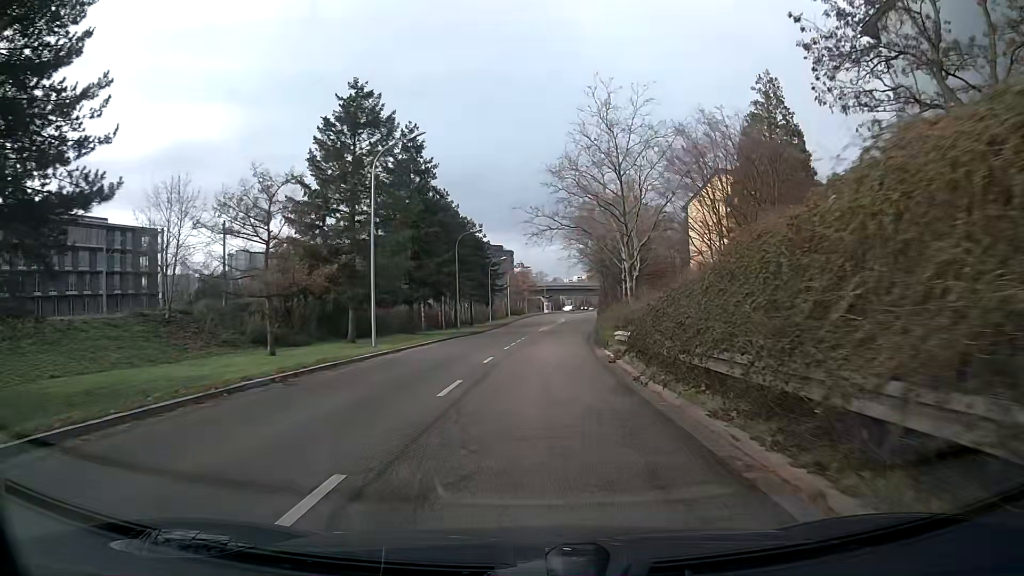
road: tertiary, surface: asphalt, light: Day
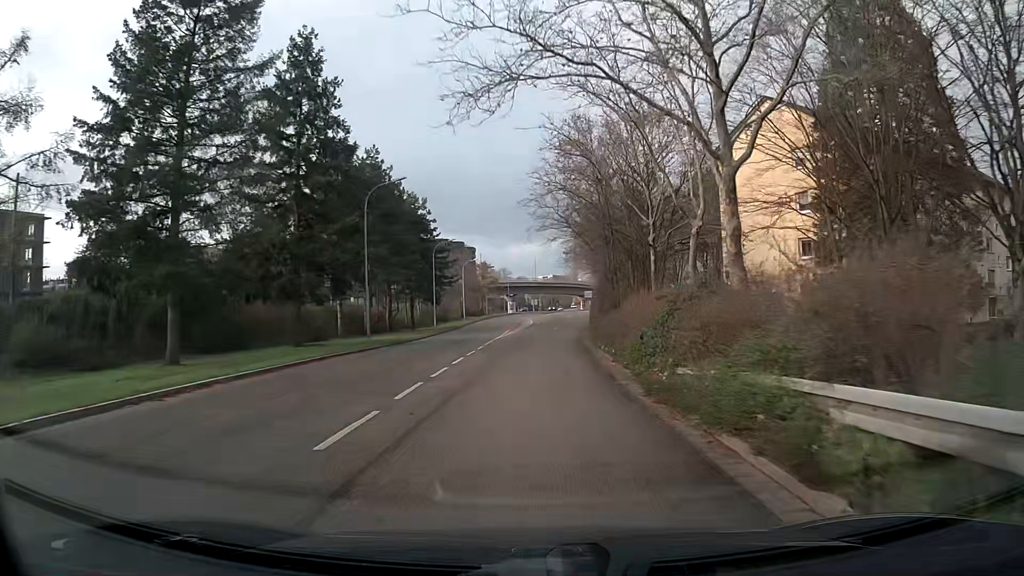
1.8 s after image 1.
(+0.5, +22.8) m; +3°
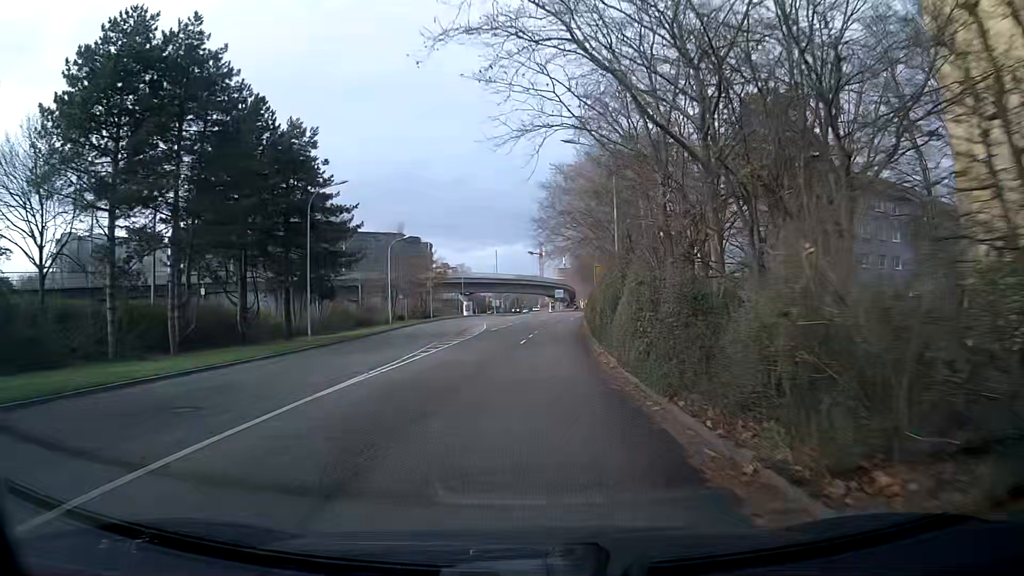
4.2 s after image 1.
(+0.8, +30.5) m; +3°
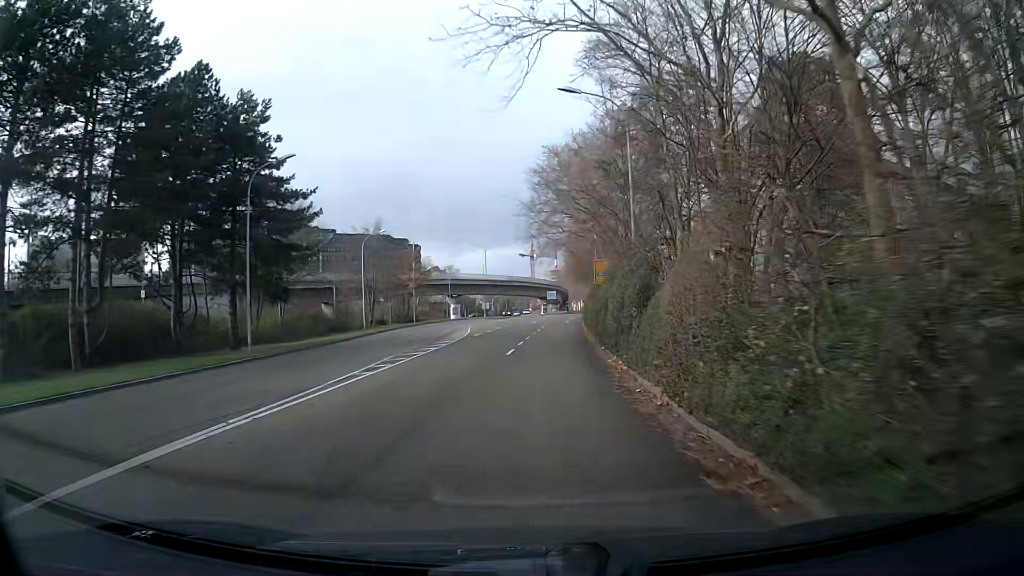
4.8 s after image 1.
(0.0, +7.6) m; 0°
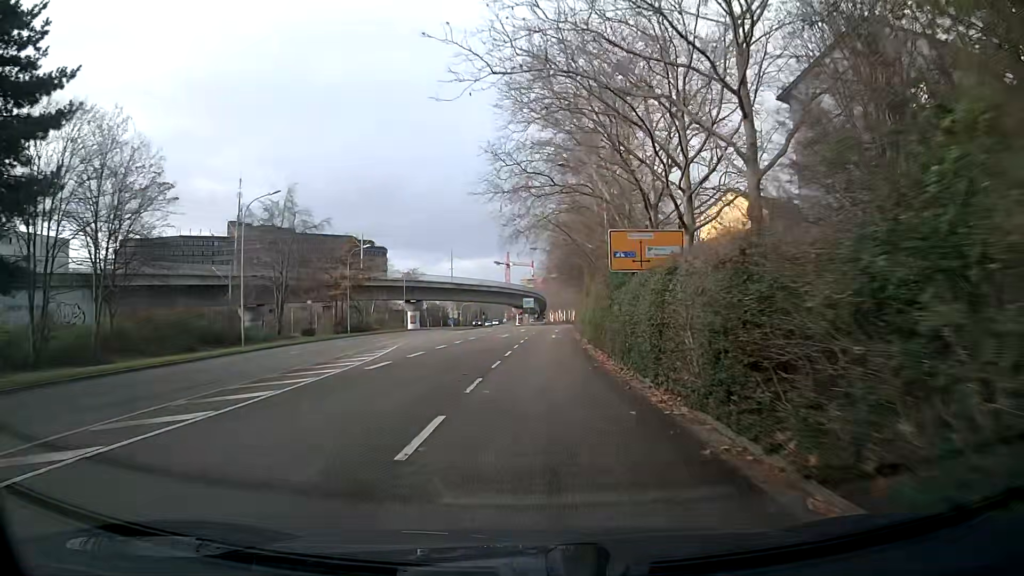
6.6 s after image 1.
(+0.4, +22.7) m; +2°
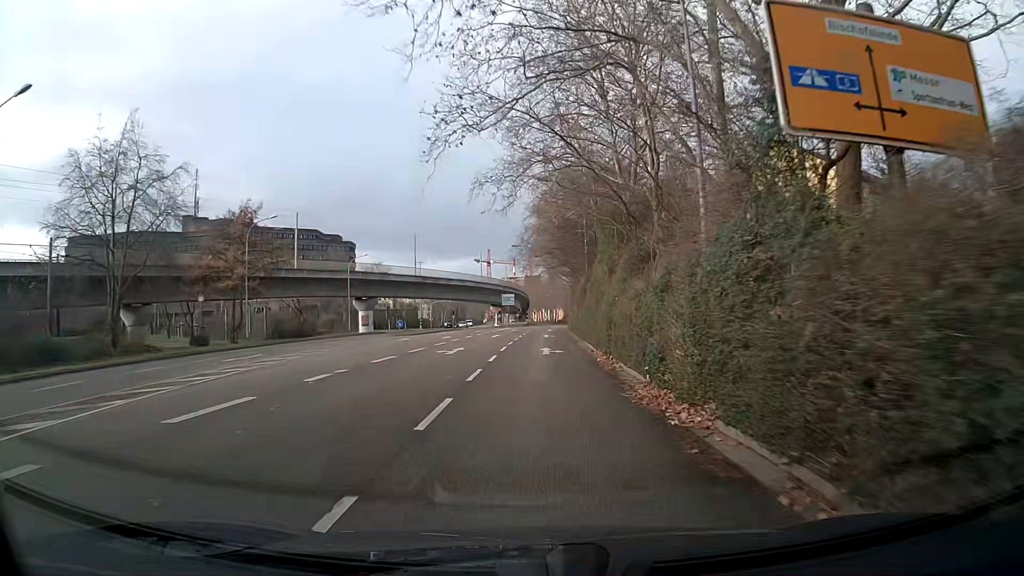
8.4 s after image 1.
(+0.4, +22.3) m; +2°
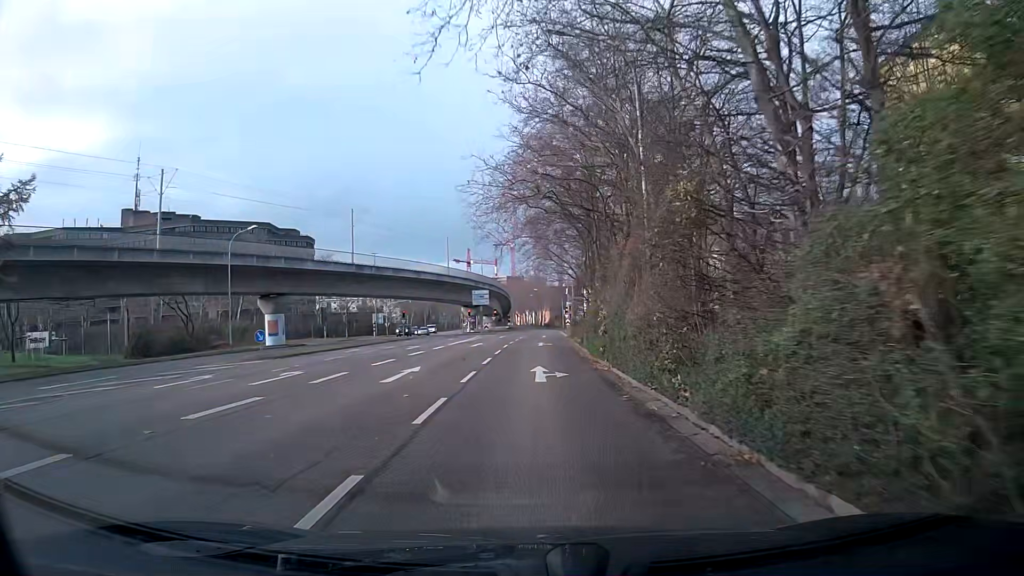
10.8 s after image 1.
(+0.4, +29.0) m; +2°
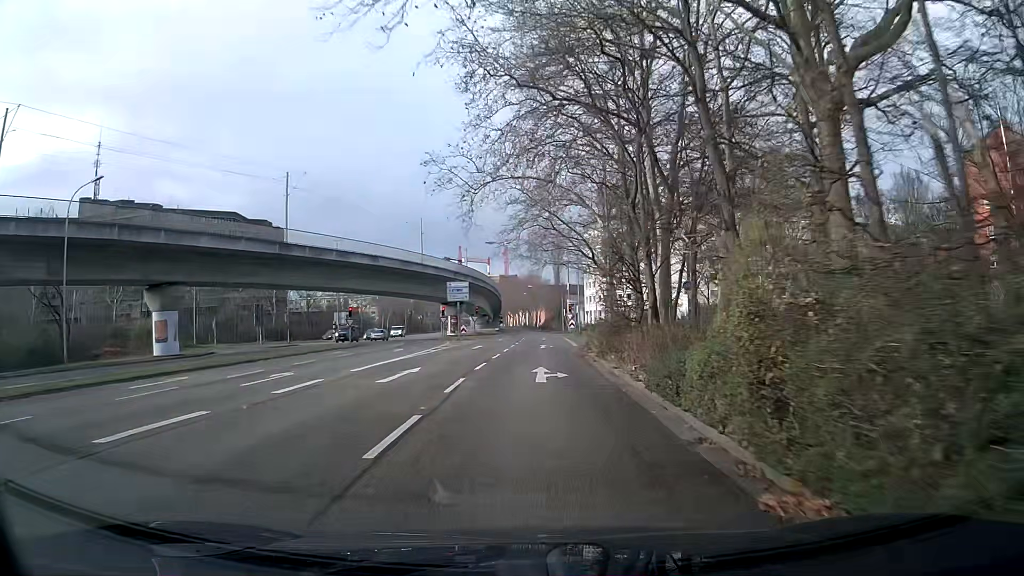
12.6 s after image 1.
(0.0, +20.2) m; 0°
